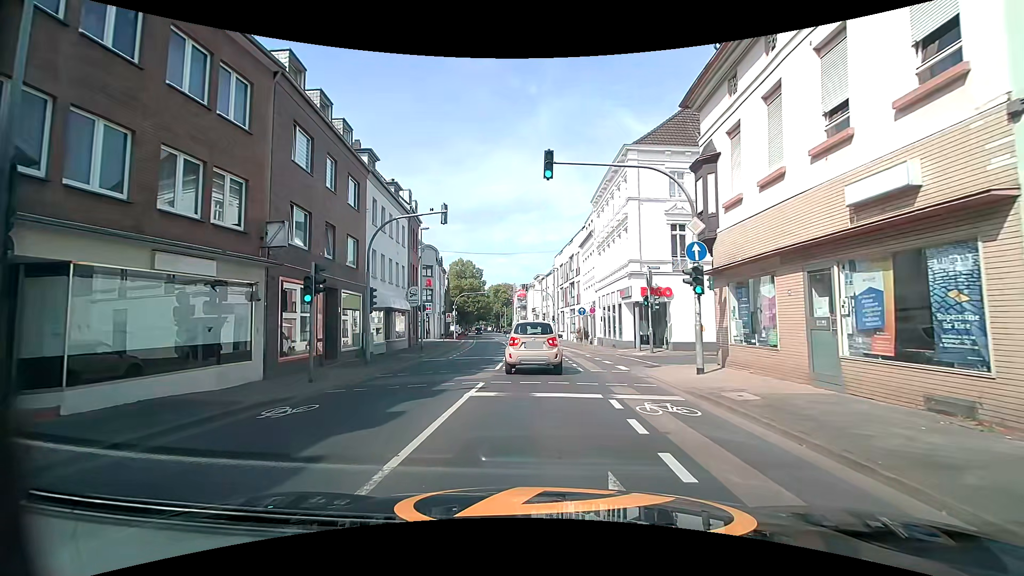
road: tertiary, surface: asphalt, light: Day
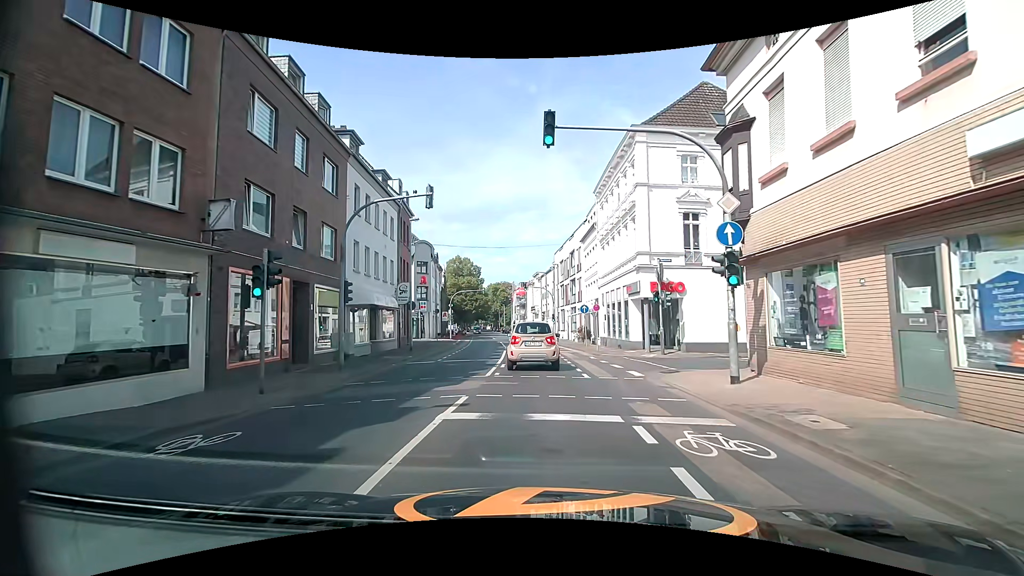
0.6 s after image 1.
(0.0, +2.6) m; 0°
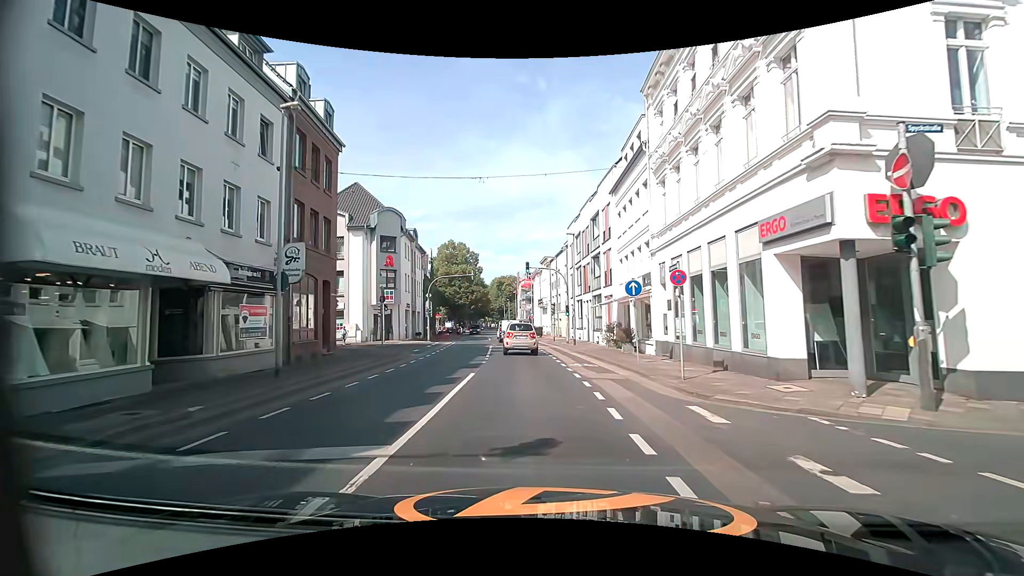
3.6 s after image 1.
(0.0, +16.4) m; 0°
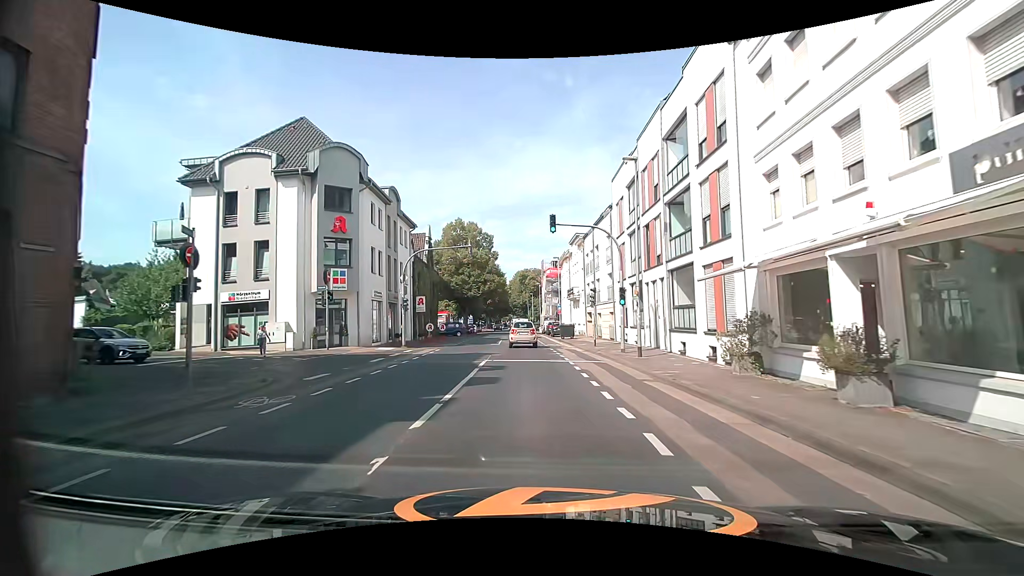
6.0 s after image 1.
(-0.6, +16.3) m; -3°
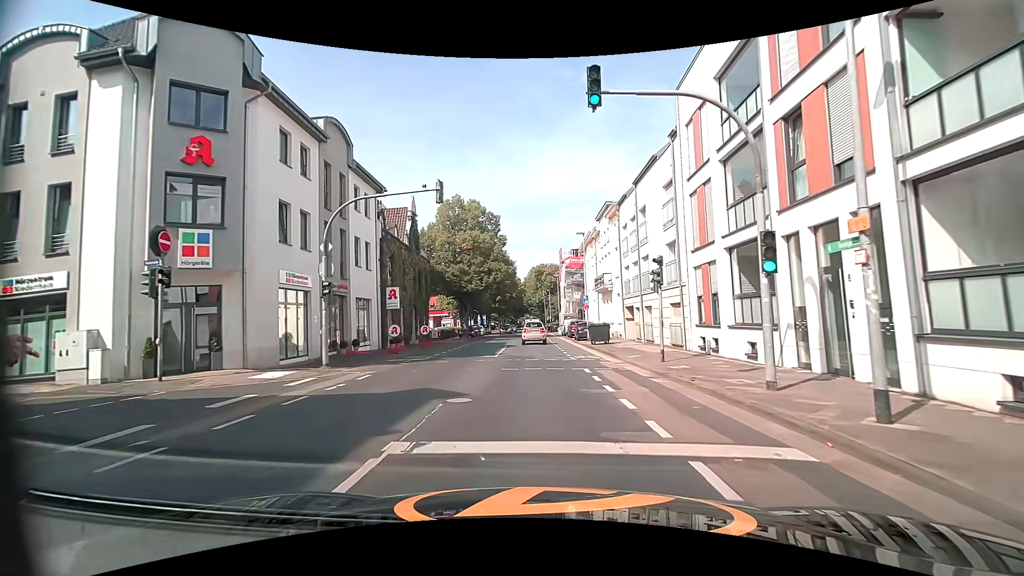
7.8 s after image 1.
(-0.3, +13.4) m; -2°
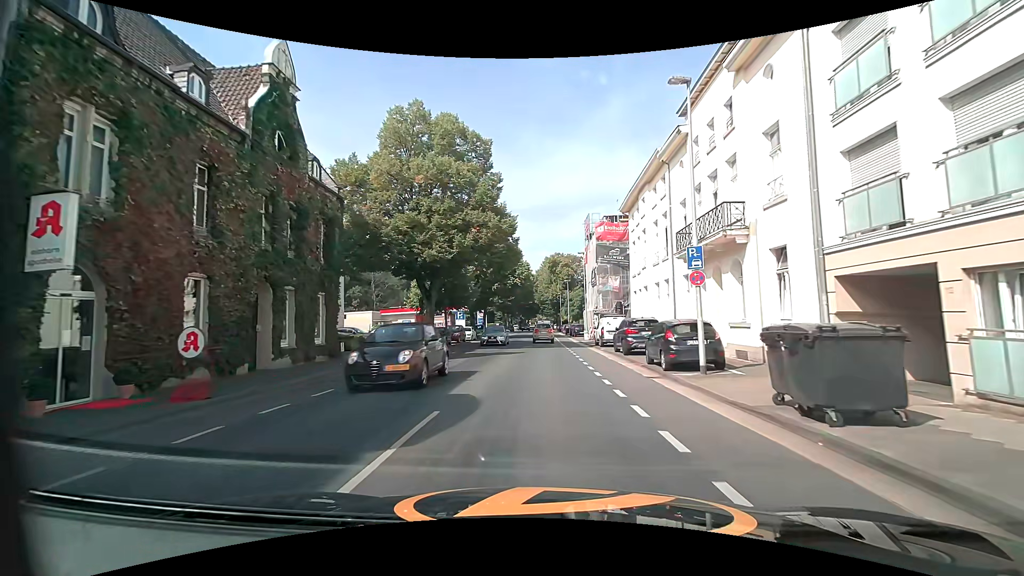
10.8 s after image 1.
(-0.8, +24.1) m; -2°
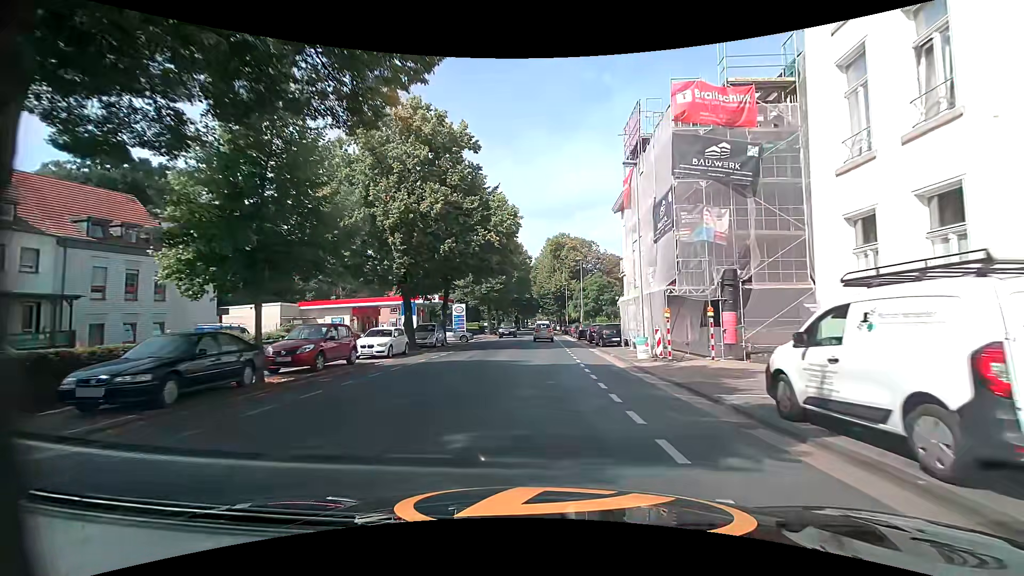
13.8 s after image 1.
(0.0, +26.5) m; -1°
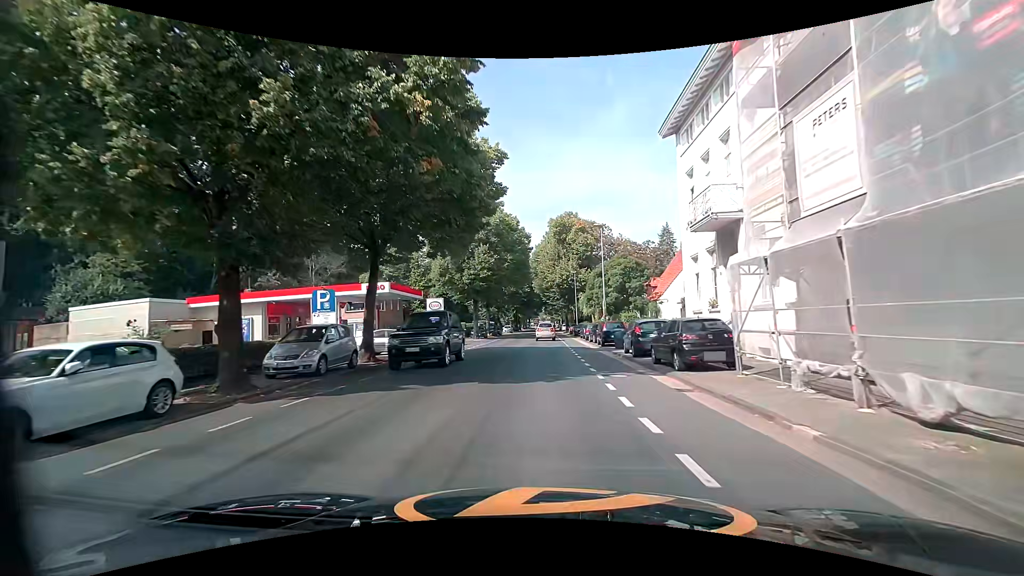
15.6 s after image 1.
(+0.3, +16.8) m; 0°
(0, +10) (0, +20) (0, +30) (0, +40) (0, +50) (0, +60) (0, +70) (+1, +80) (+1, +90) (+1, +100) m
